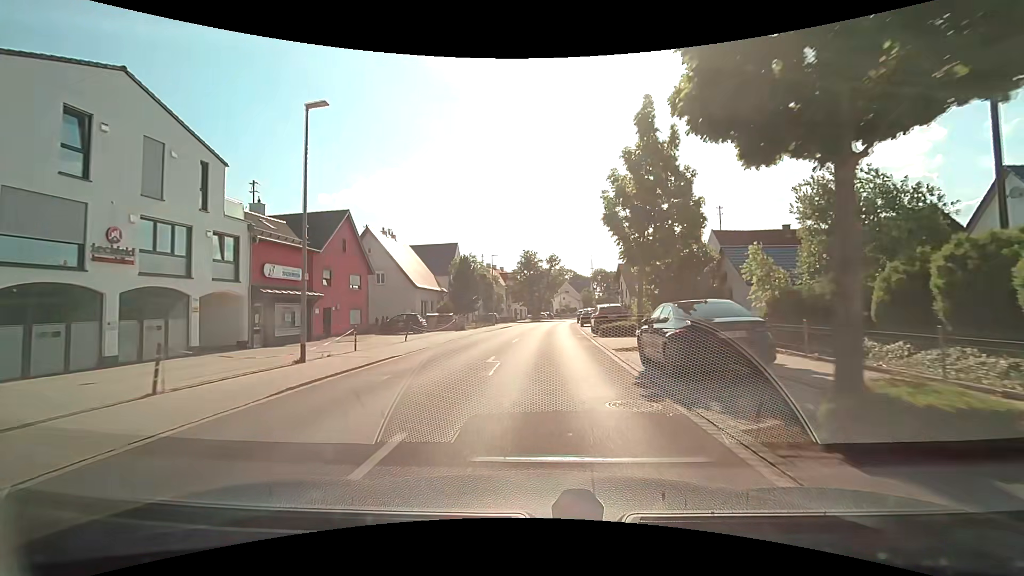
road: tertiary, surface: asphalt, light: Day
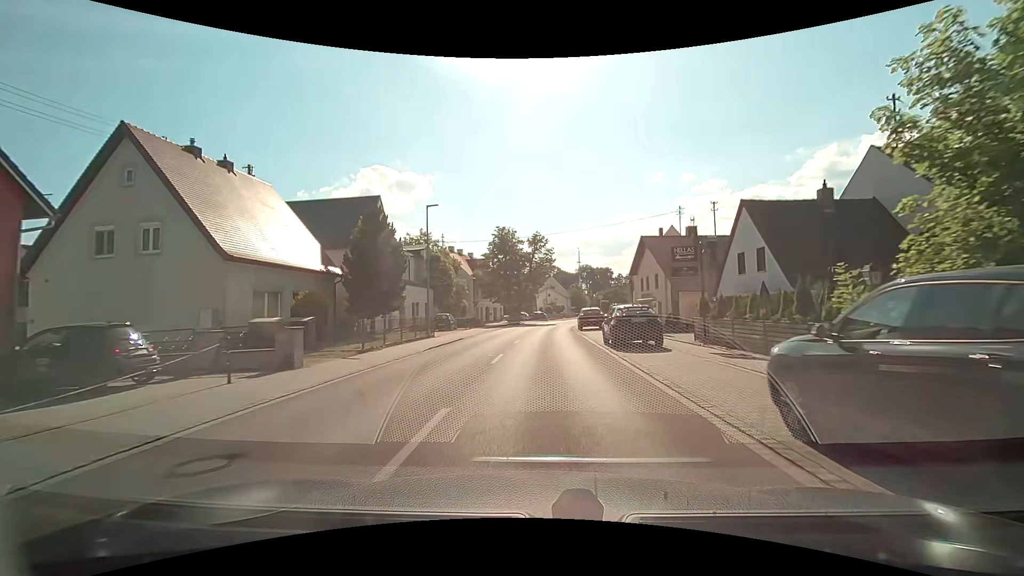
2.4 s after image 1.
(+0.2, +25.6) m; +2°
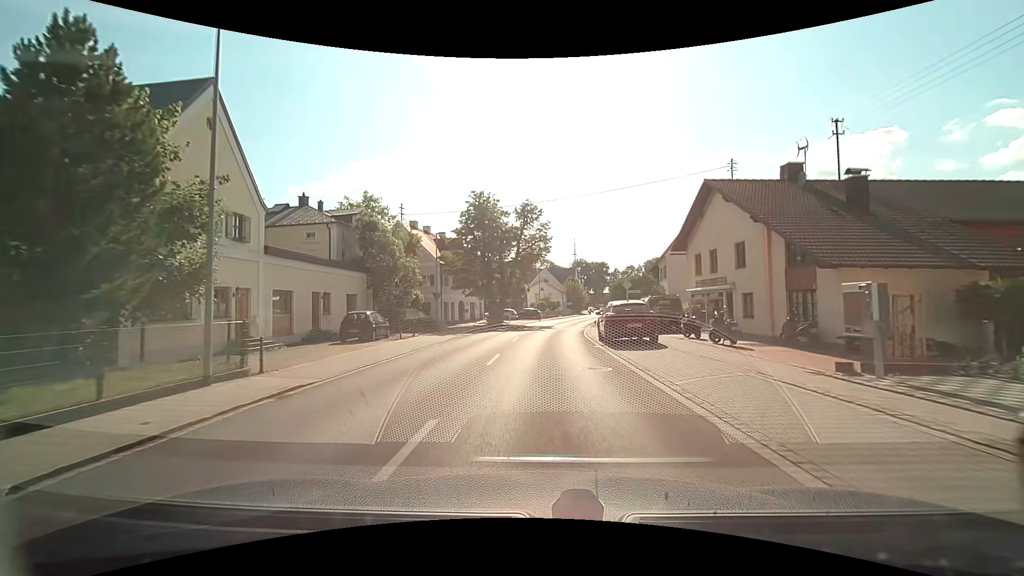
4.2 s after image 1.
(+0.1, +18.8) m; +1°
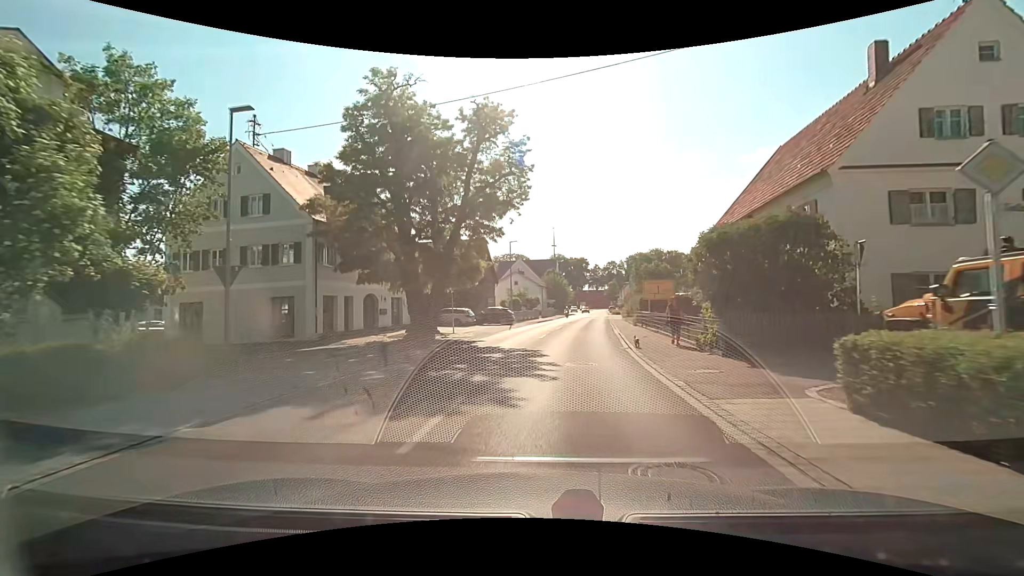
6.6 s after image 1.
(+0.4, +25.4) m; +3°
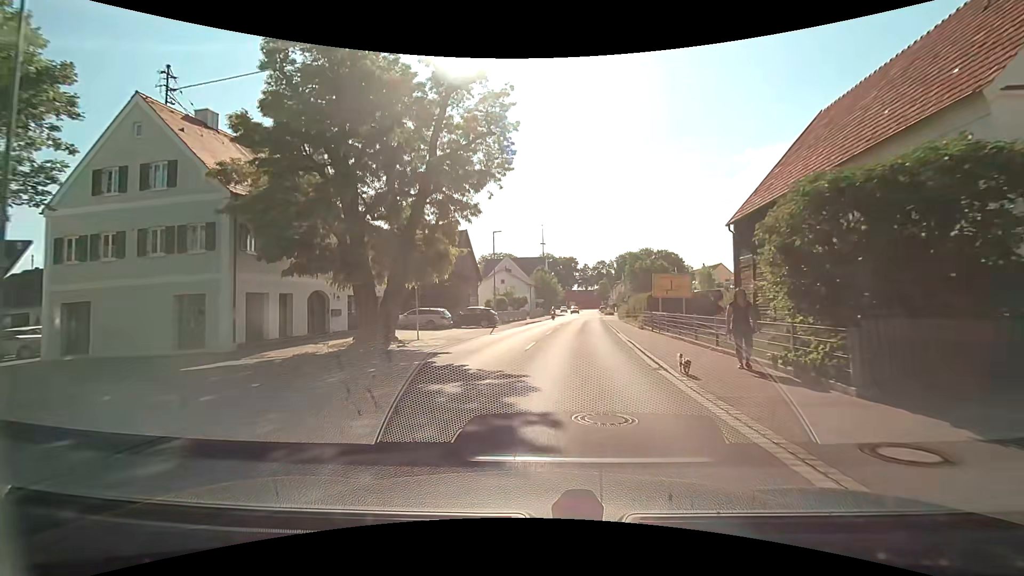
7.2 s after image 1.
(+0.1, +6.1) m; +2°
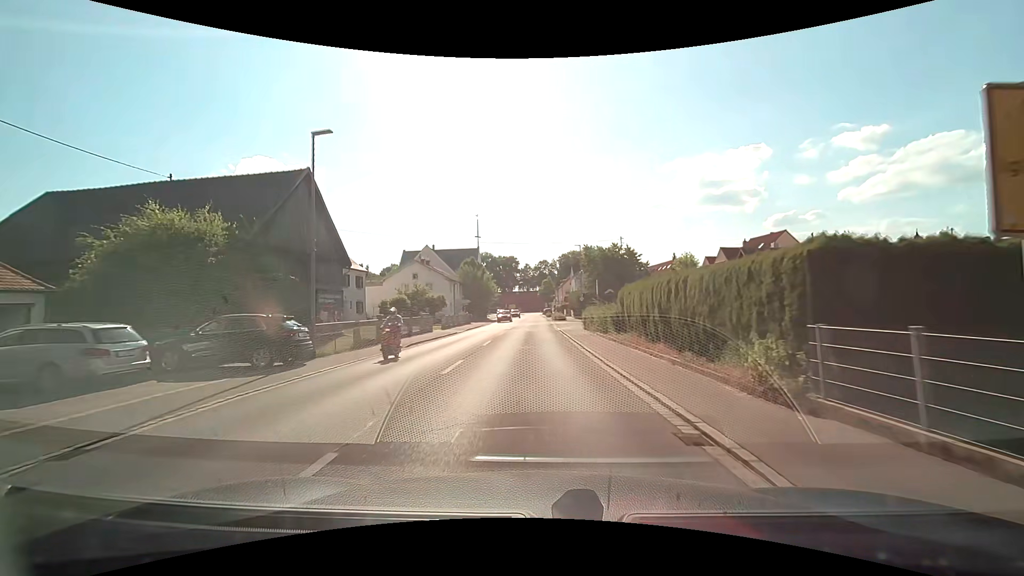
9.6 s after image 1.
(+1.9, +23.6) m; +6°
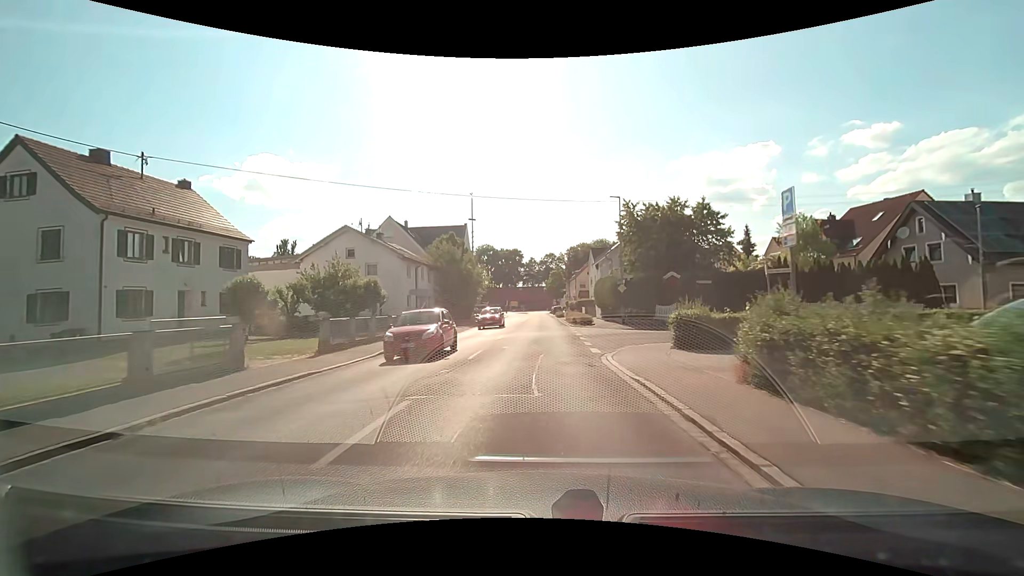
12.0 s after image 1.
(0.0, +24.5) m; 0°
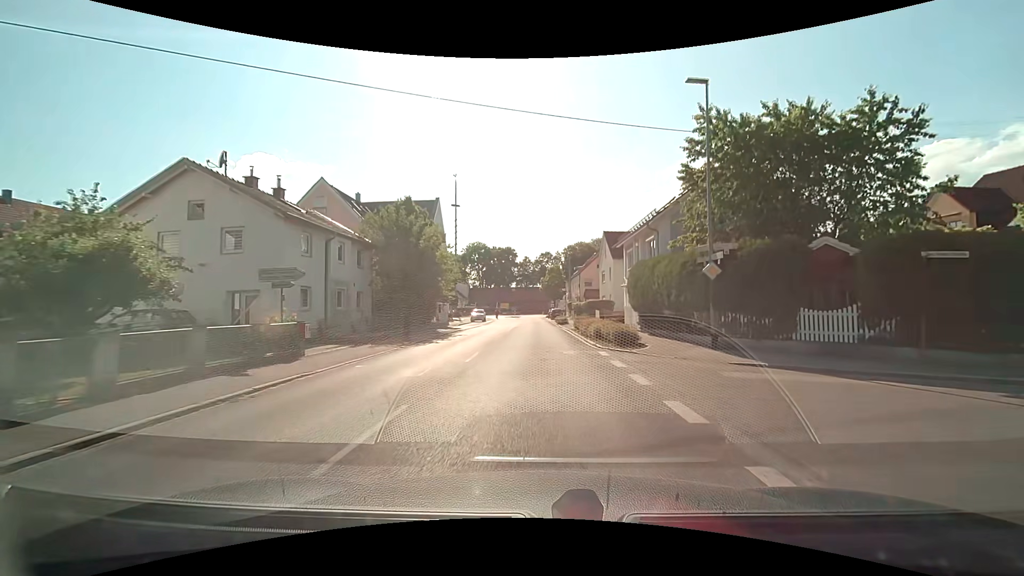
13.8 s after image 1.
(0.0, +18.2) m; +1°
(0, +10) (0, +20) (0, +30) (0, +40) (-1, +50) (-1, +60) (-1, +70) (-2, +80) (-2, +90) (-2, +100) m
